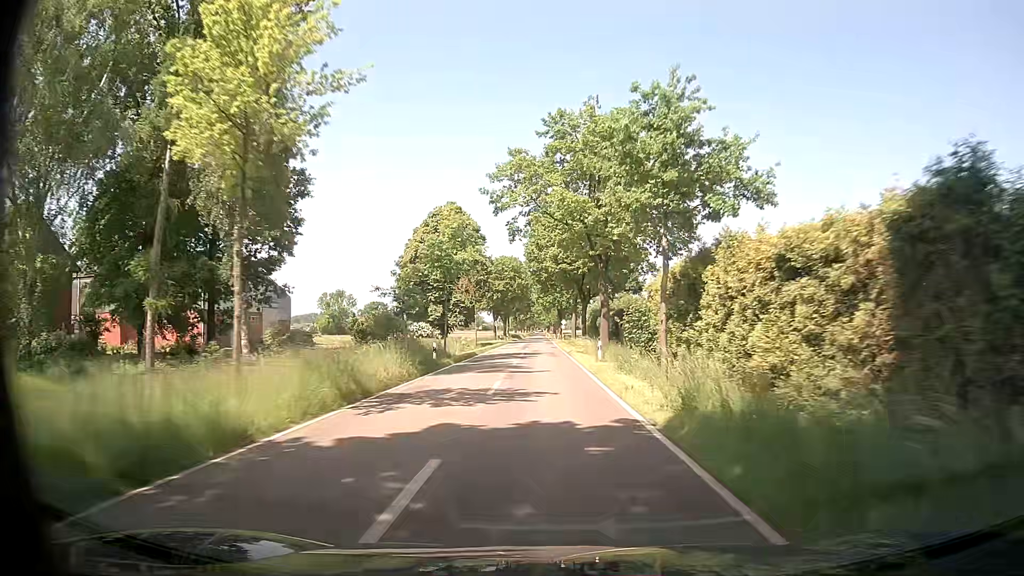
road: tertiary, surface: asphalt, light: Day
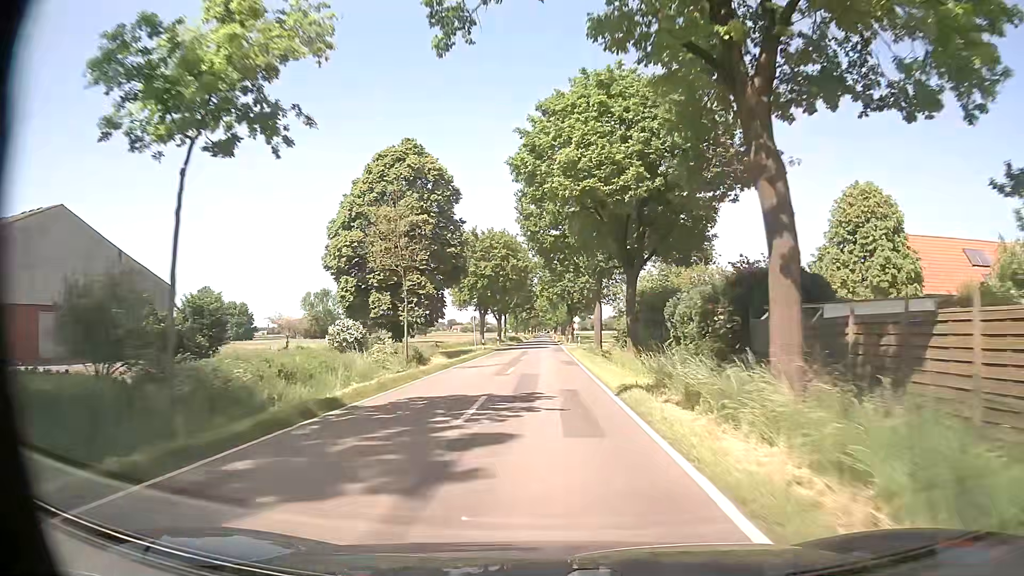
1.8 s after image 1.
(0.0, +27.9) m; 0°
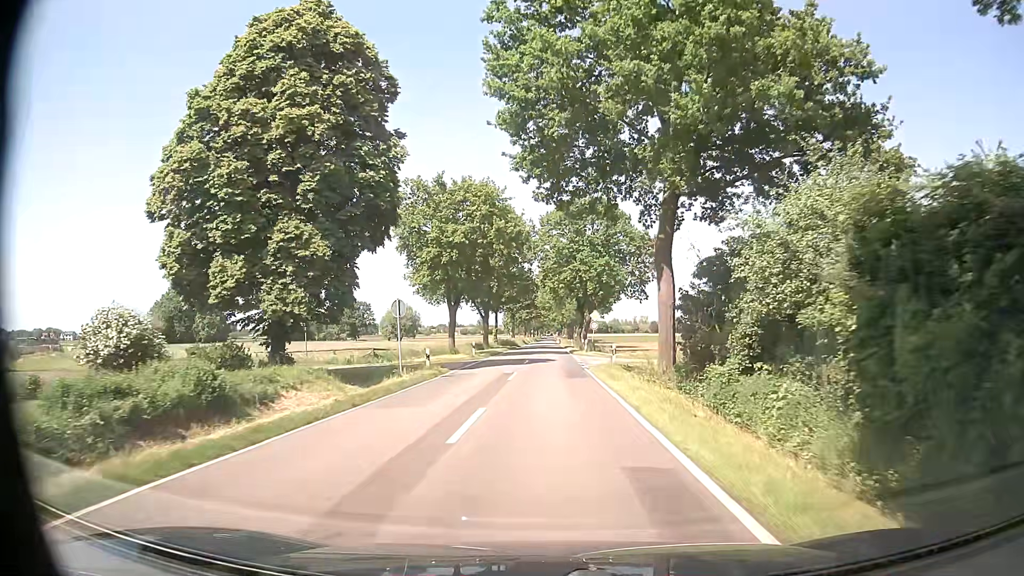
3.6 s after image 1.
(-0.1, +25.0) m; 0°
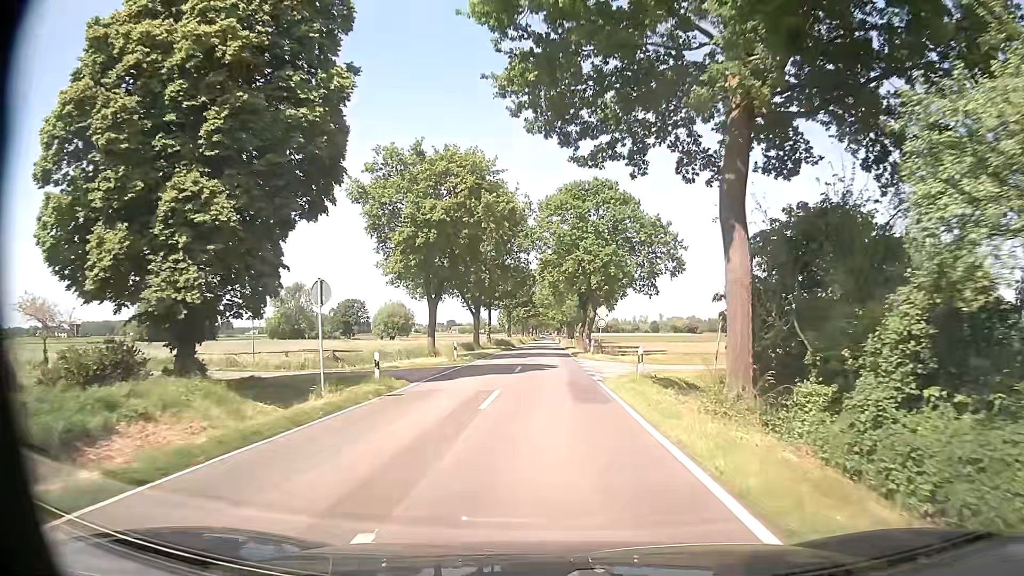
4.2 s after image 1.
(0.0, +7.9) m; 0°
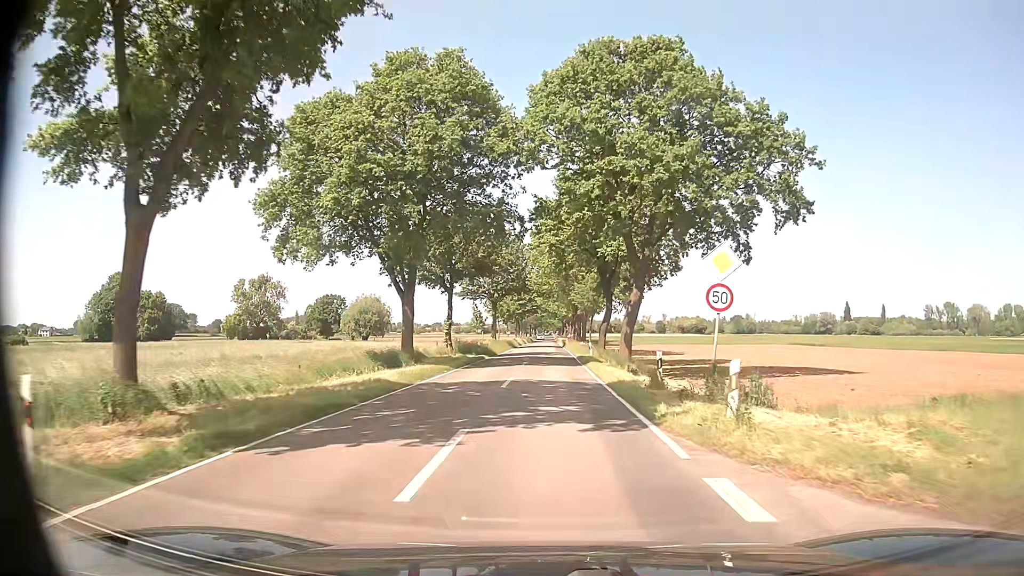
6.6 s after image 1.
(+0.2, +30.1) m; 0°
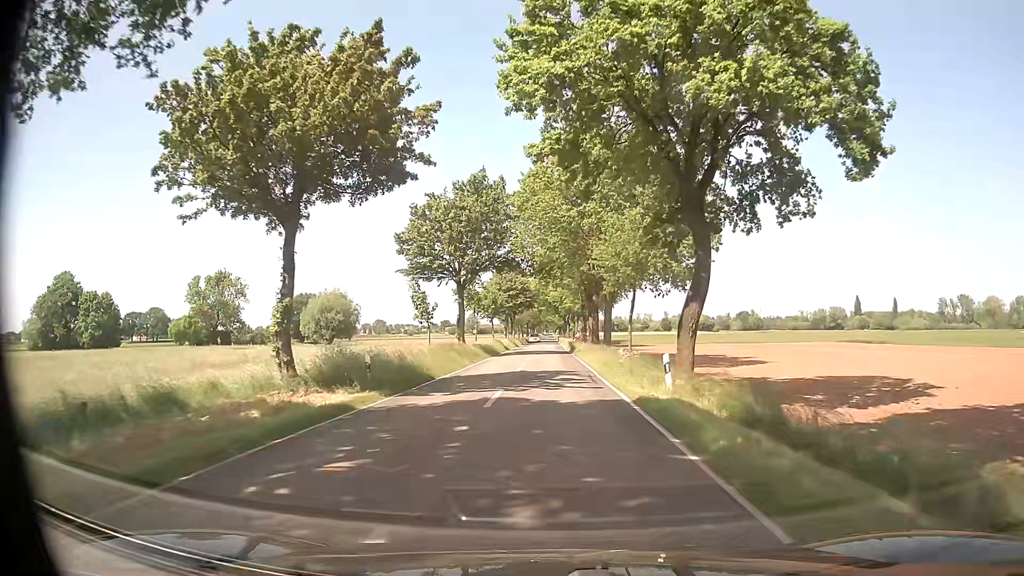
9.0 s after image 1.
(+0.2, +28.1) m; 0°
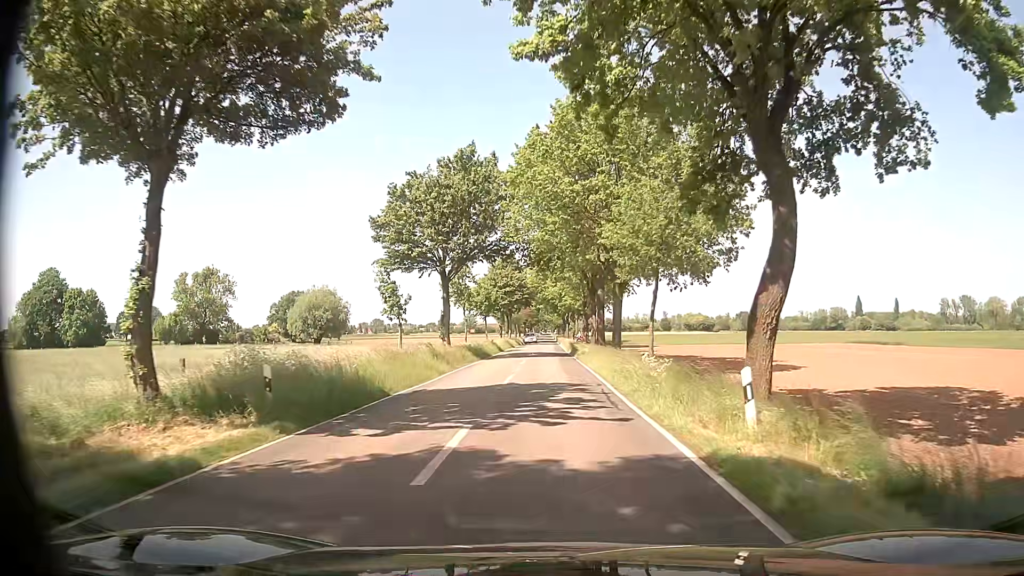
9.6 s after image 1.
(0.0, +6.4) m; +1°
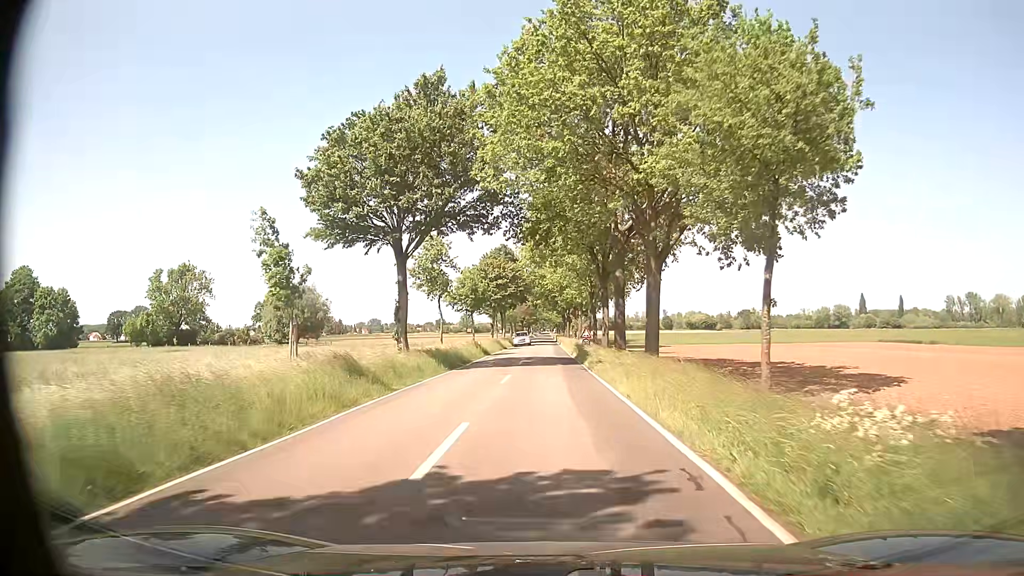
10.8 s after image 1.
(-0.1, +12.1) m; 0°
(0, +10) (0, +20) (0, +30) (0, +40) (-1, +50) (-1, +60) (-1, +70) (-1, +80) (-1, +90) (-1, +100) m
